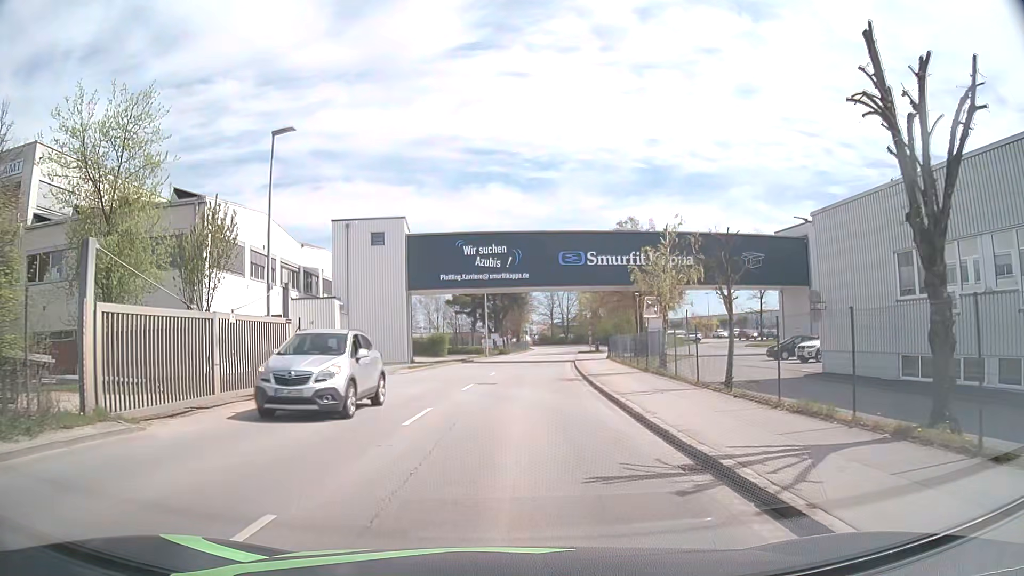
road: tertiary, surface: asphalt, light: Day
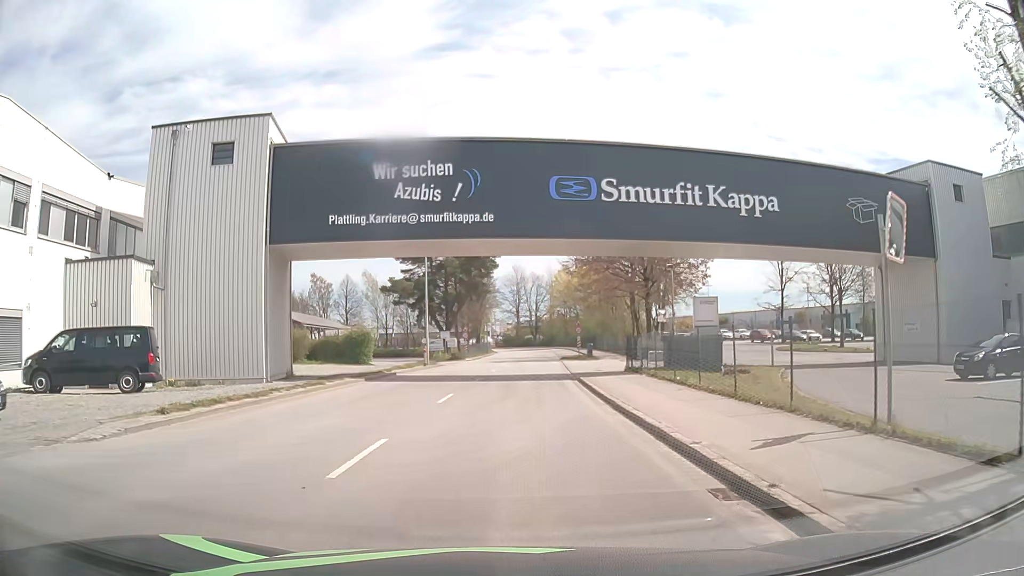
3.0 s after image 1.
(+0.6, +22.0) m; +4°
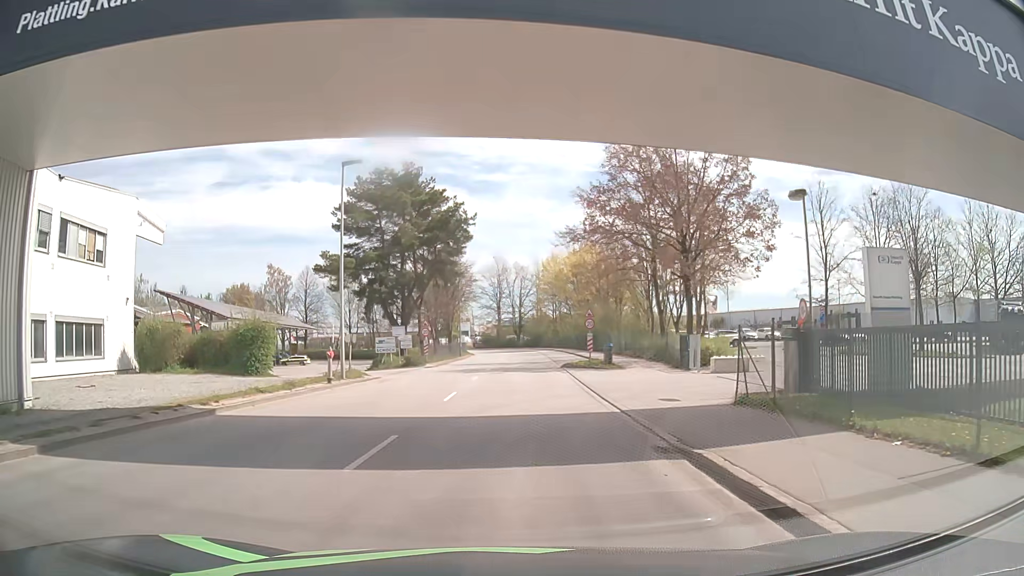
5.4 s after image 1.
(+0.2, +17.5) m; +1°
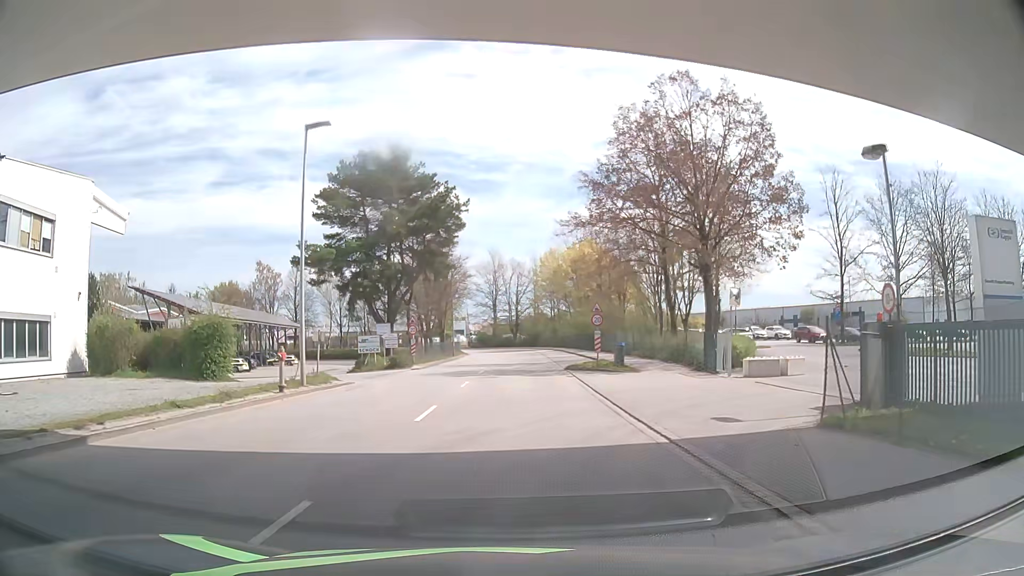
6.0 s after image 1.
(0.0, +4.3) m; 0°
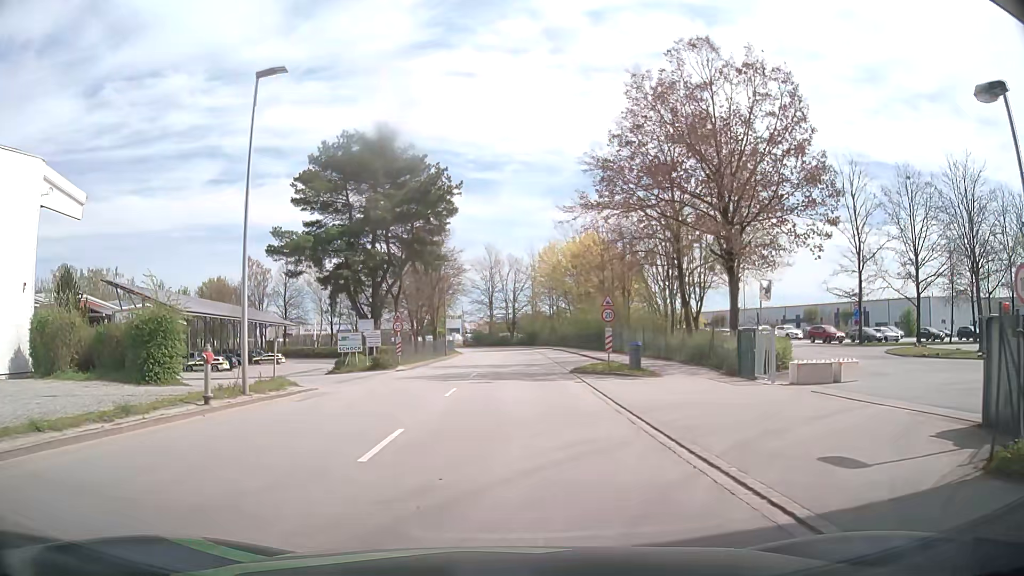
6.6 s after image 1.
(0.0, +4.3) m; 0°
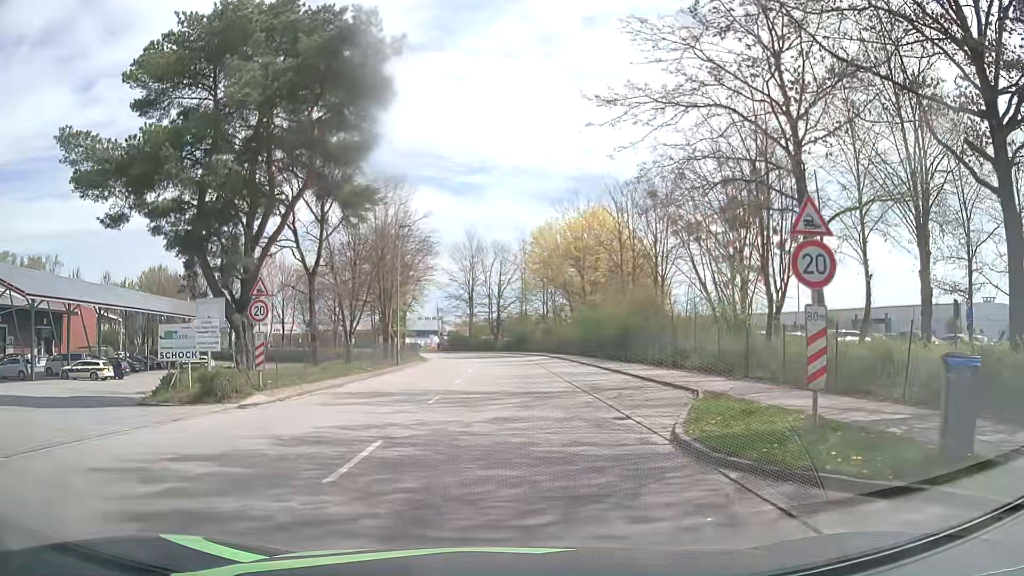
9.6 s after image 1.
(+0.1, +18.9) m; +1°
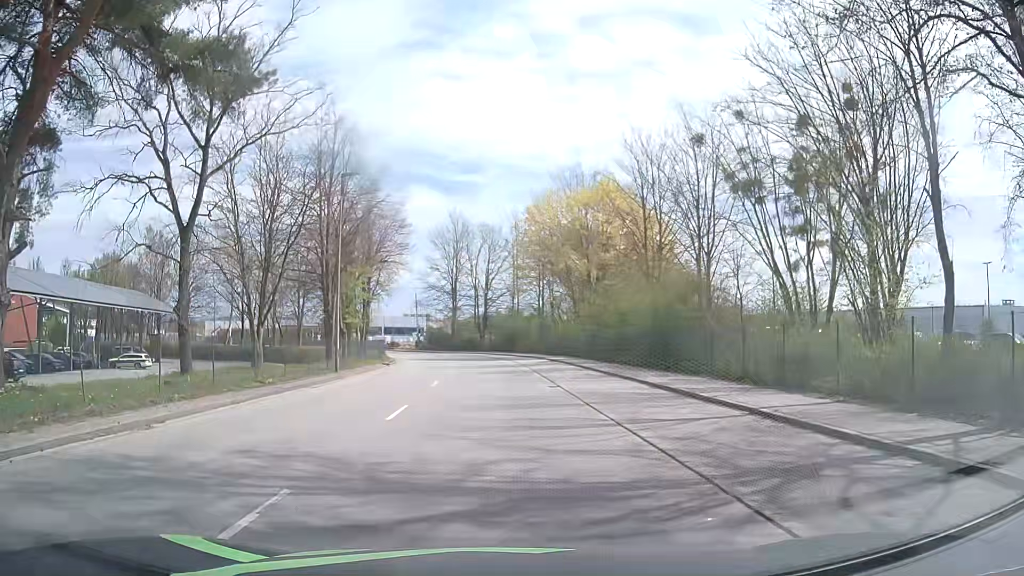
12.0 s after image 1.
(+0.2, +12.2) m; +1°
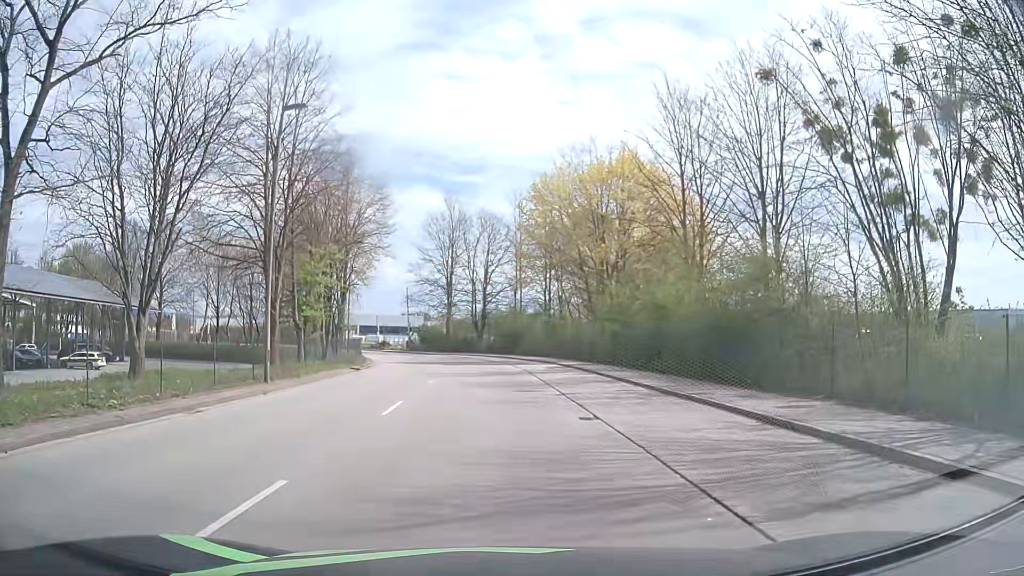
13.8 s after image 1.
(0.0, +8.5) m; 0°
